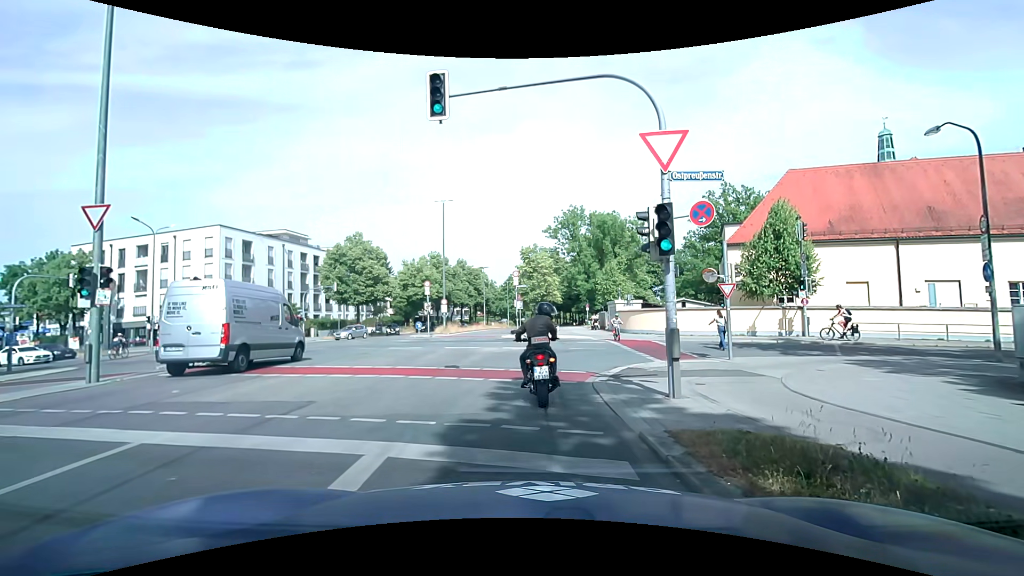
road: secondary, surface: asphalt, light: Day
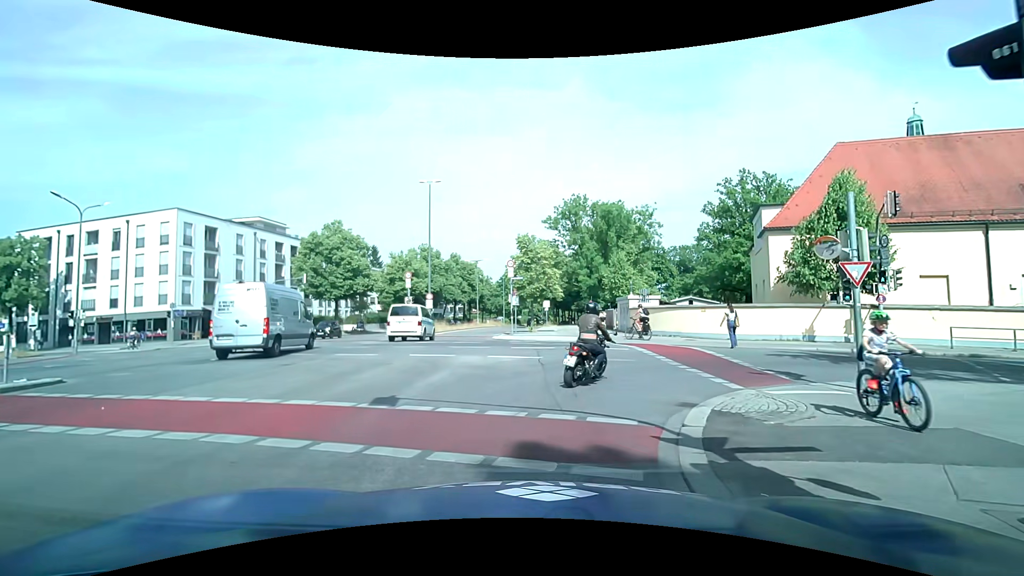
(+0.2, +6.7) m; +2°
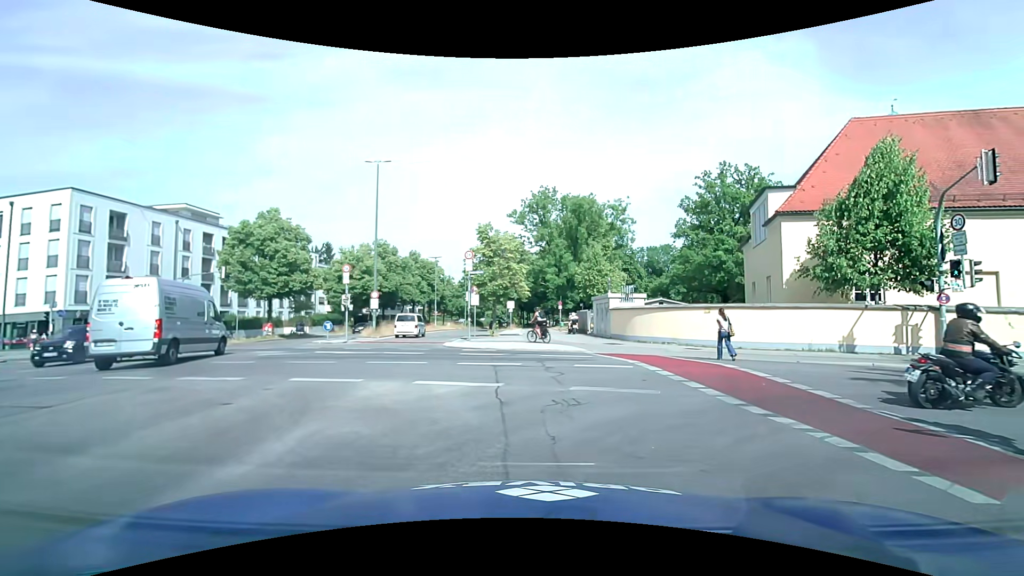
(+0.1, +6.4) m; +3°
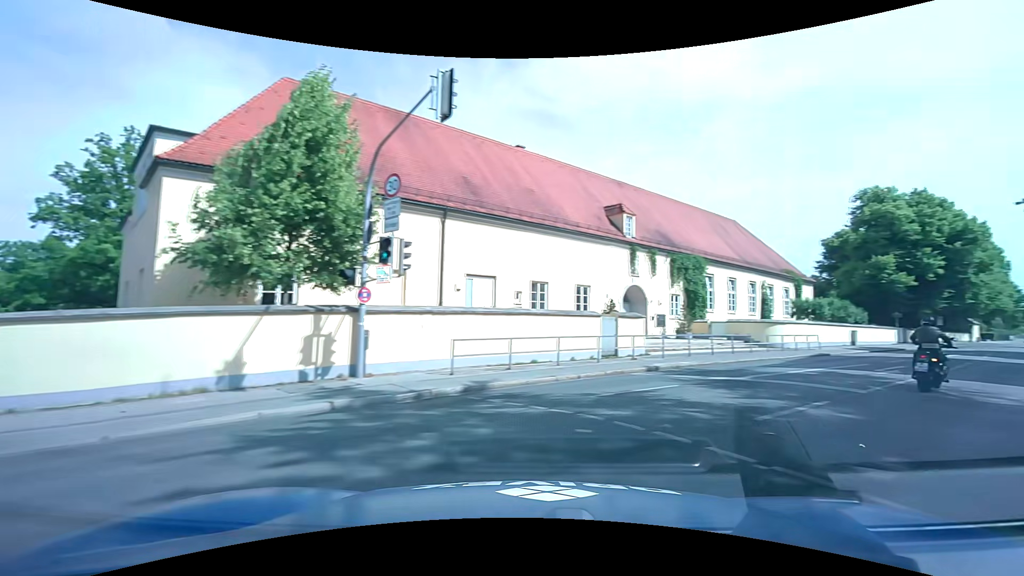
(+4.4, +9.1) m; +59°
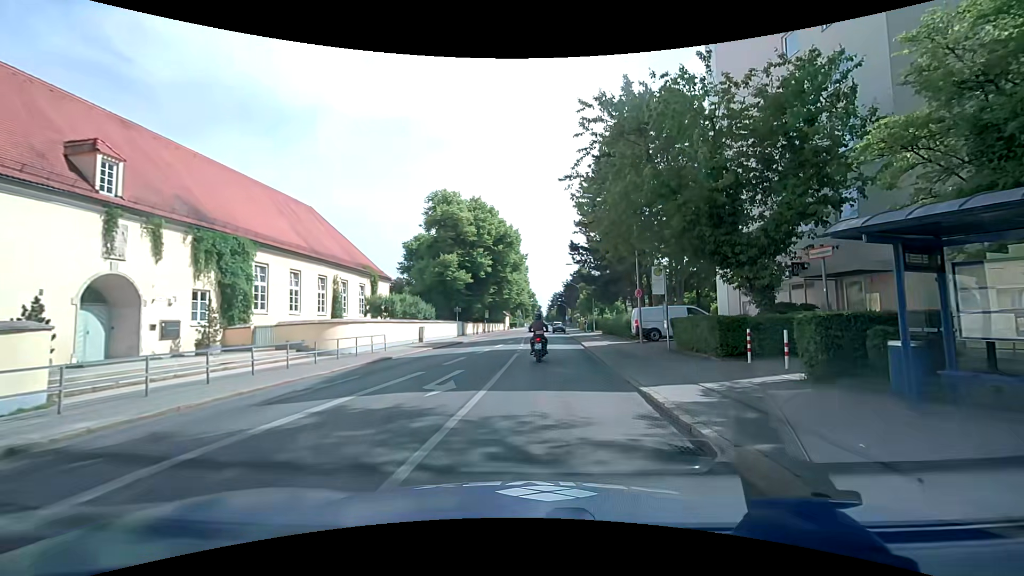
(+4.3, +8.1) m; +44°
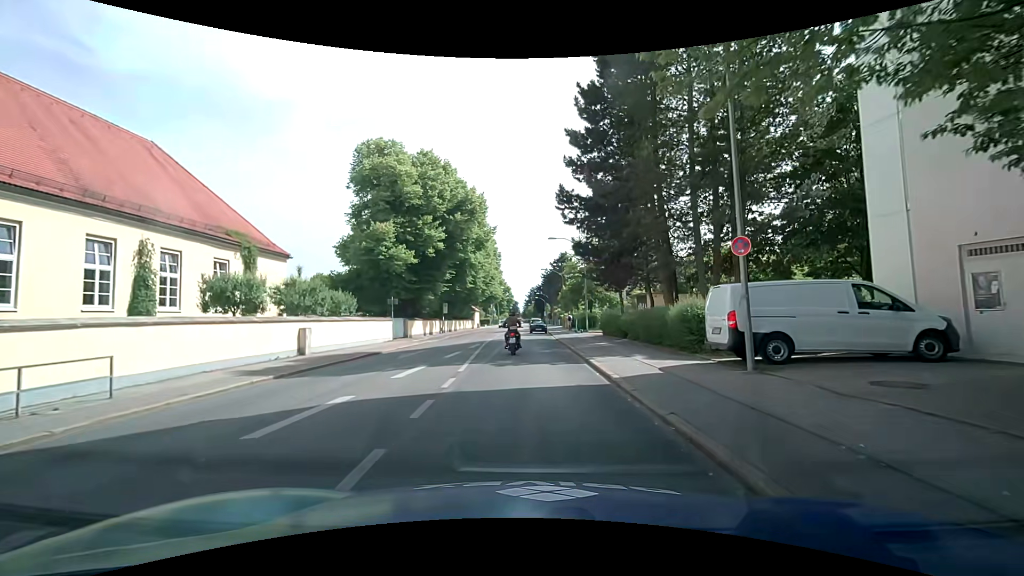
(+0.5, +16.3) m; +2°
